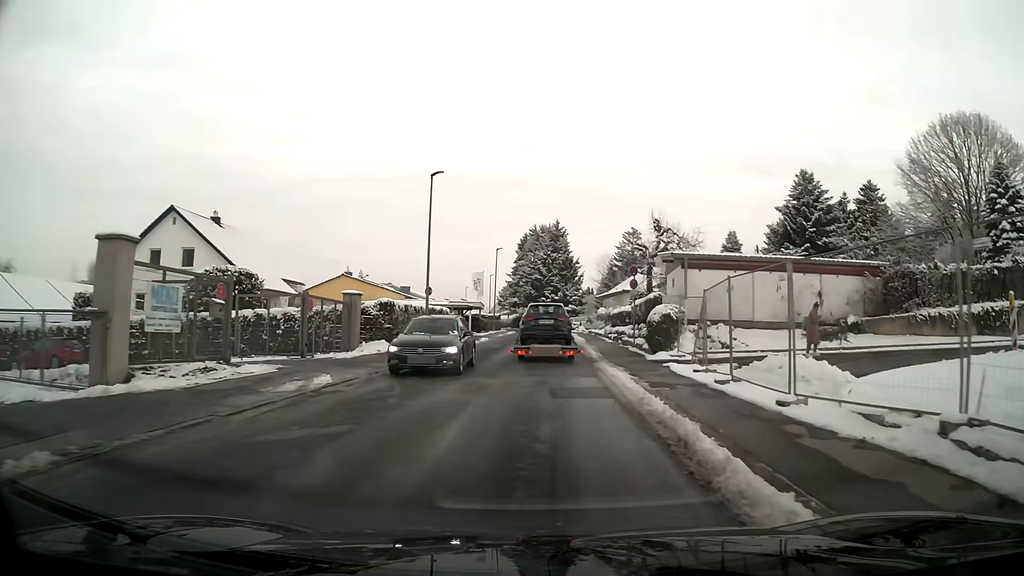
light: Day
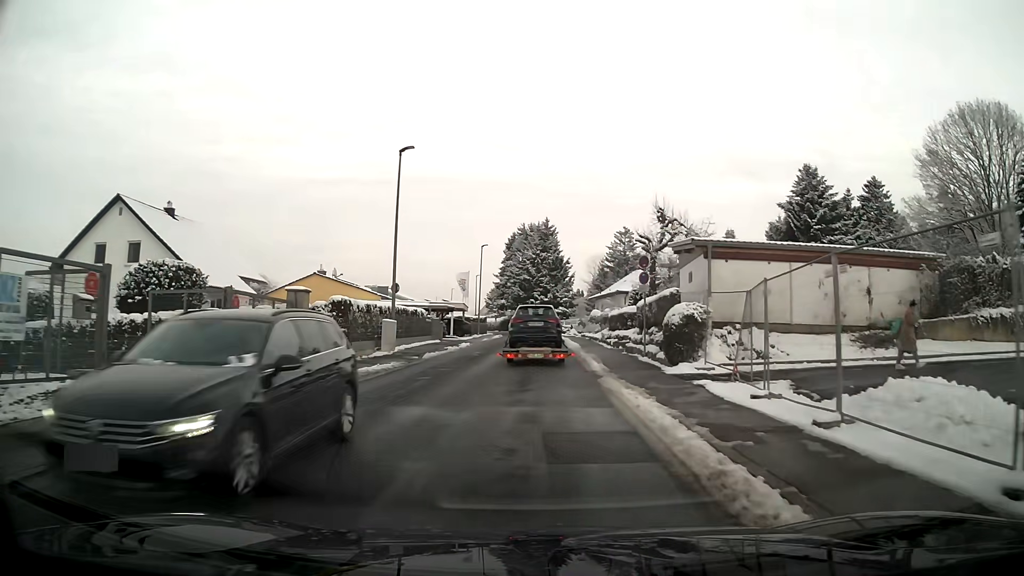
(0.0, +5.2) m; +1°
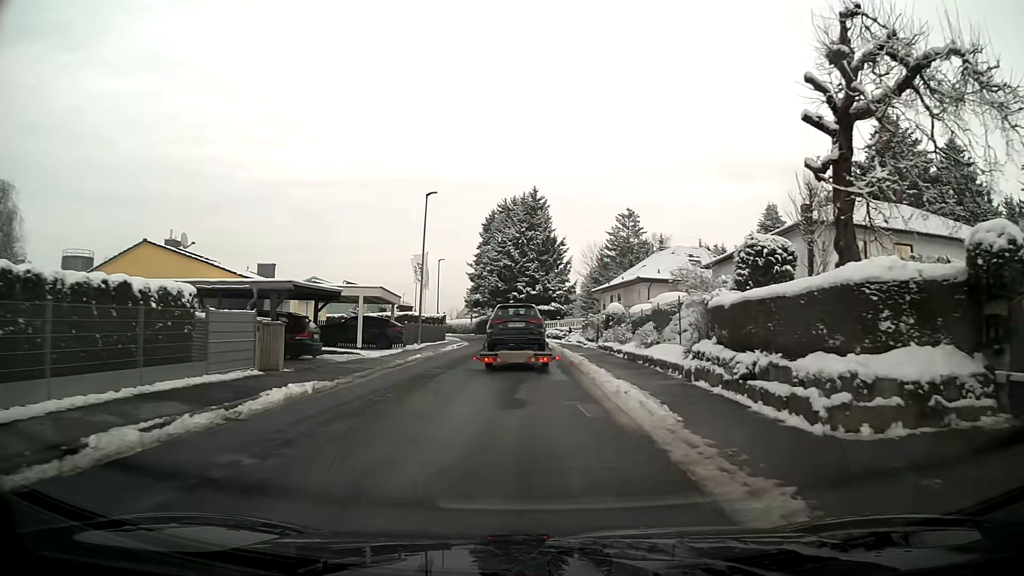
(+0.5, +25.8) m; +1°
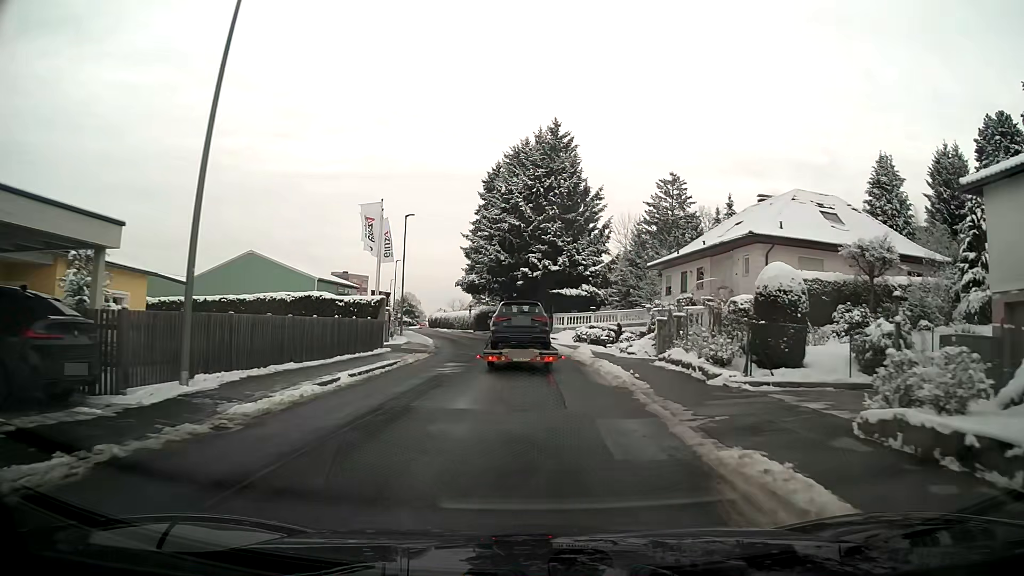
(-0.4, +26.3) m; -1°
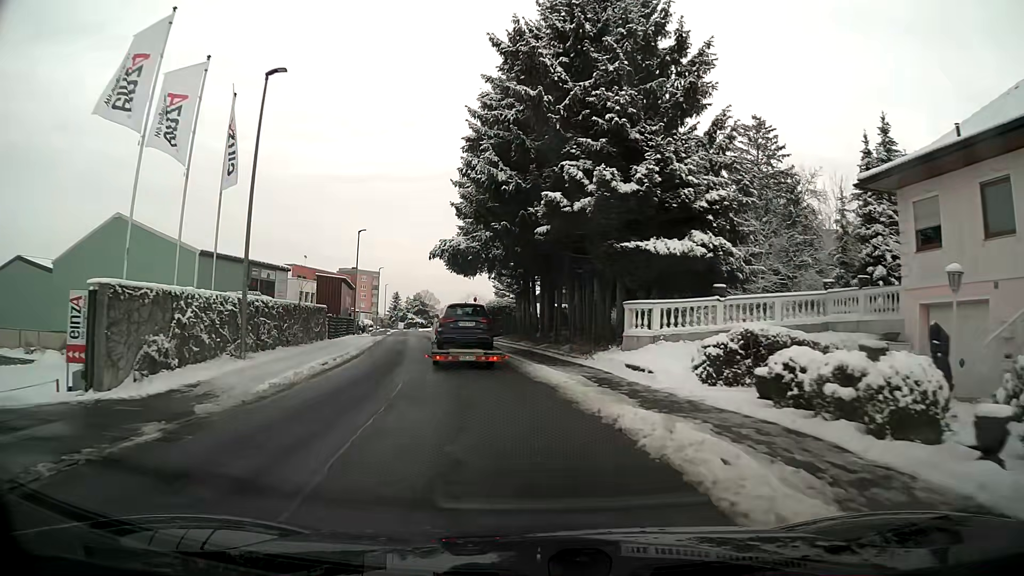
(-0.3, +27.9) m; -4°
